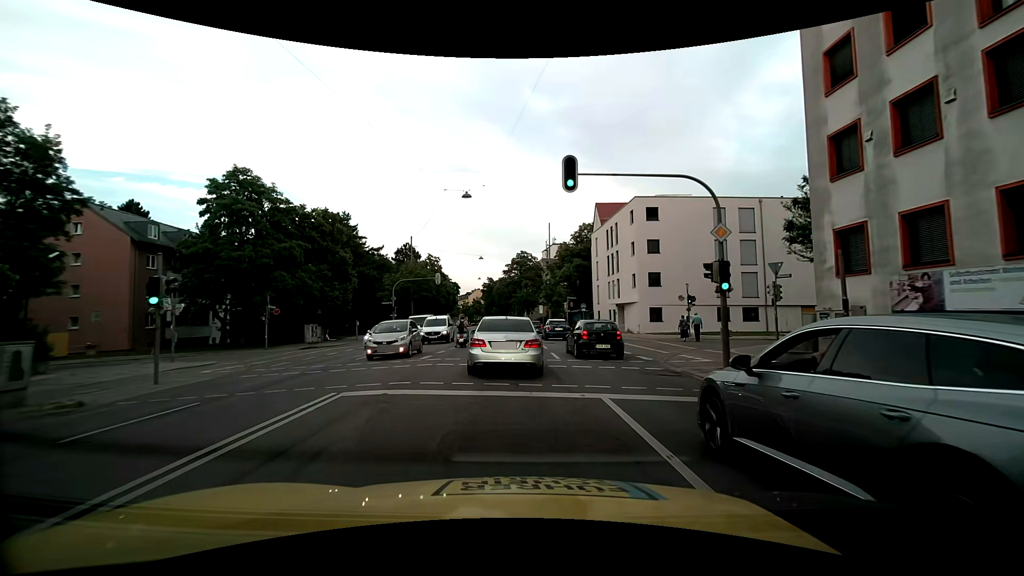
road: primary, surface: asphalt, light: Day
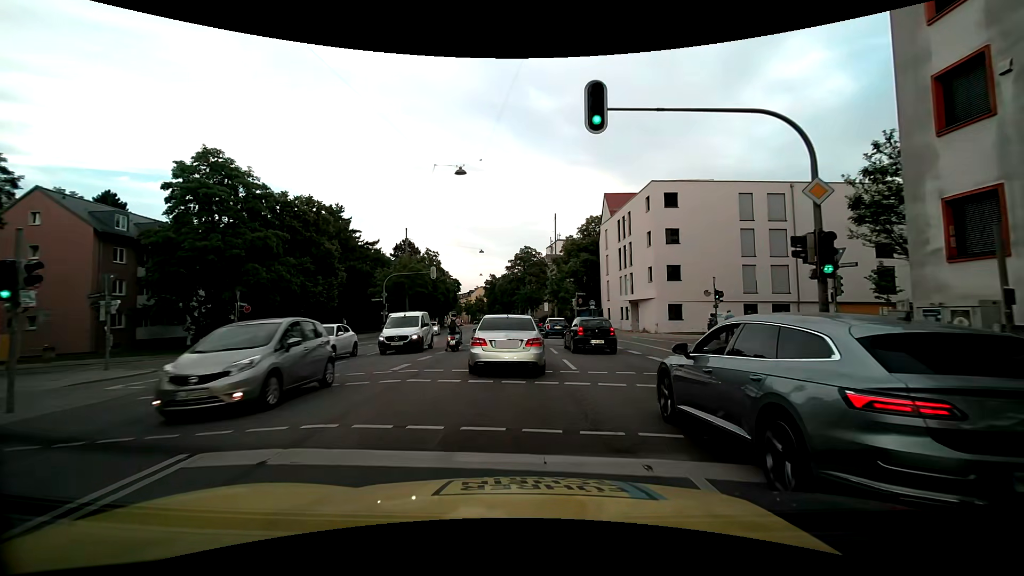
(0.0, +4.5) m; -1°
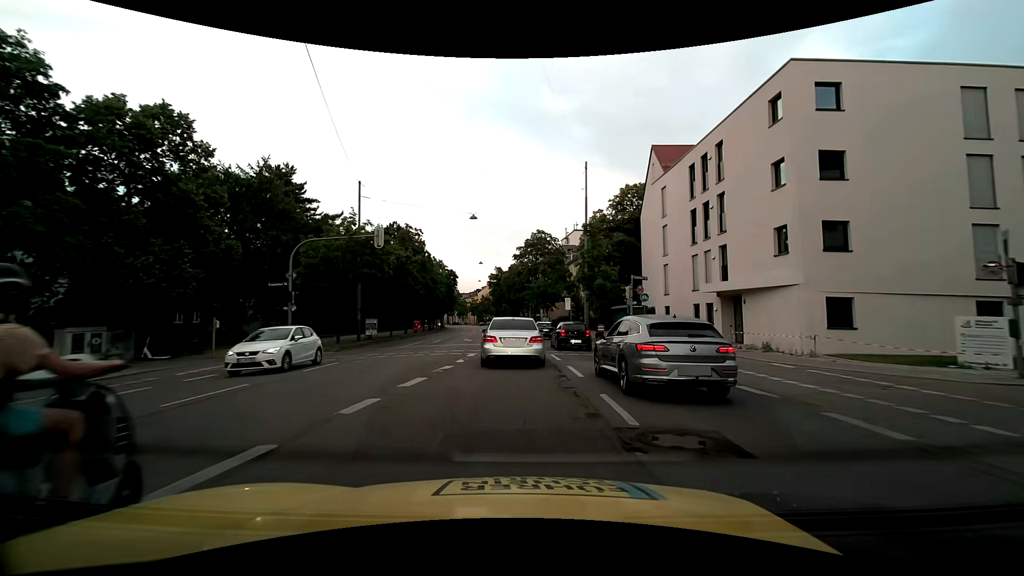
(-0.2, +19.3) m; -2°
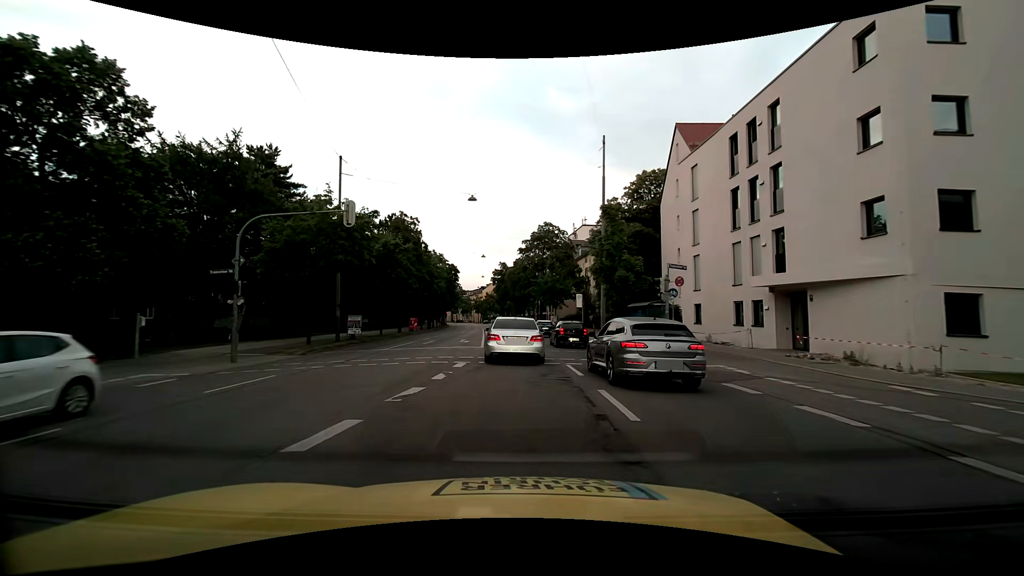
(0.0, +5.2) m; 0°
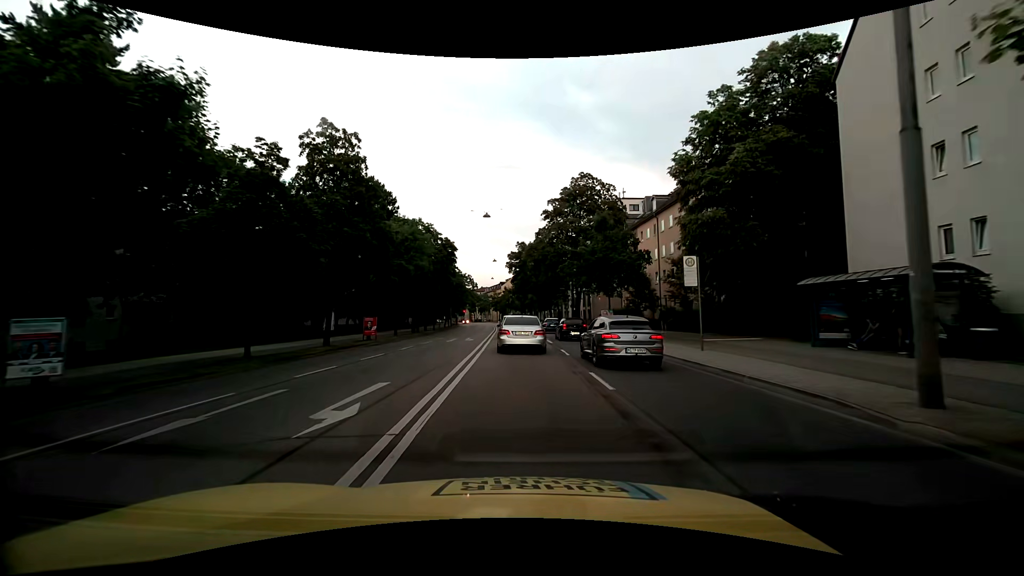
(-0.5, +23.8) m; -3°
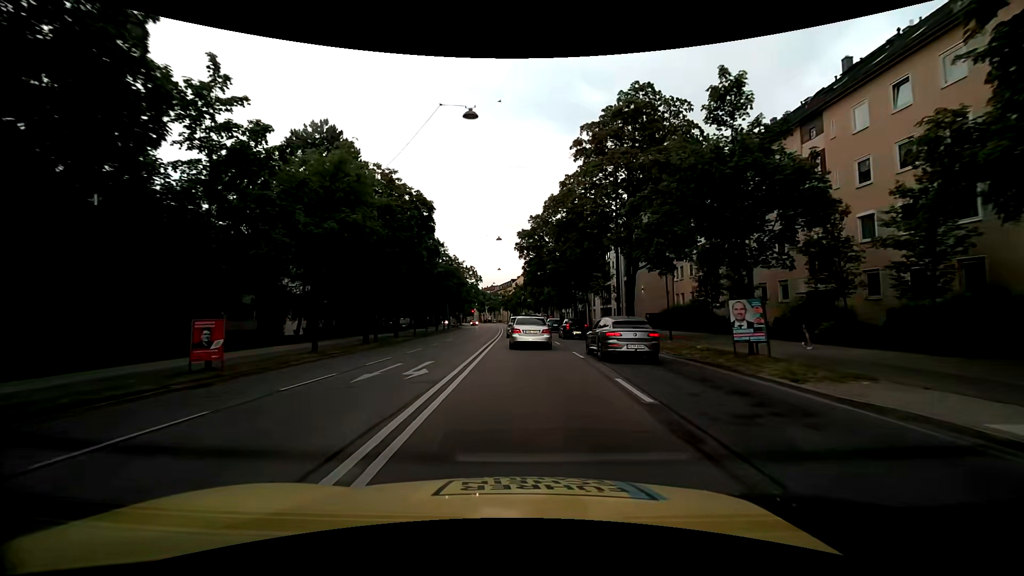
(-0.3, +19.2) m; -2°
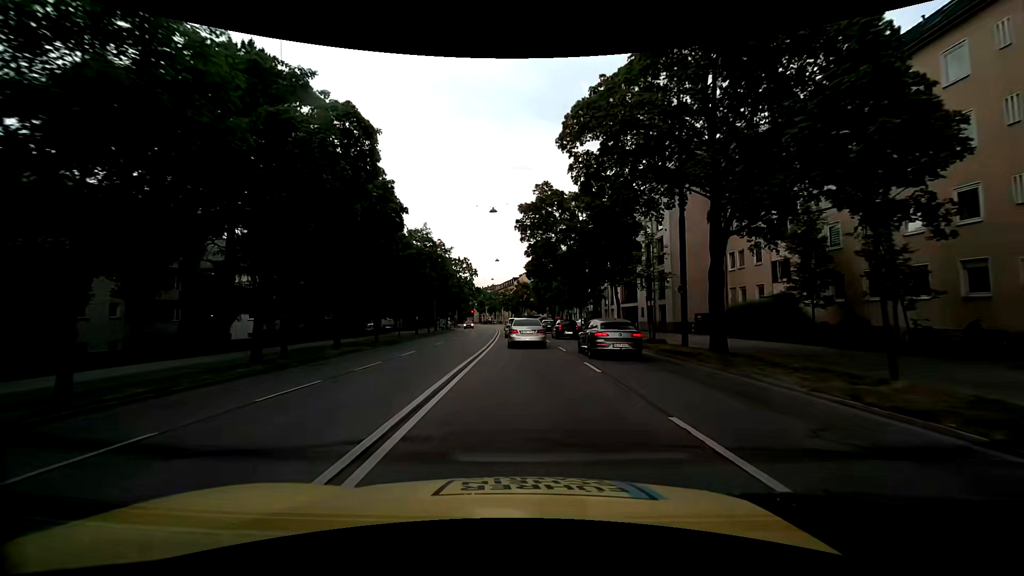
(-0.1, +13.3) m; 0°
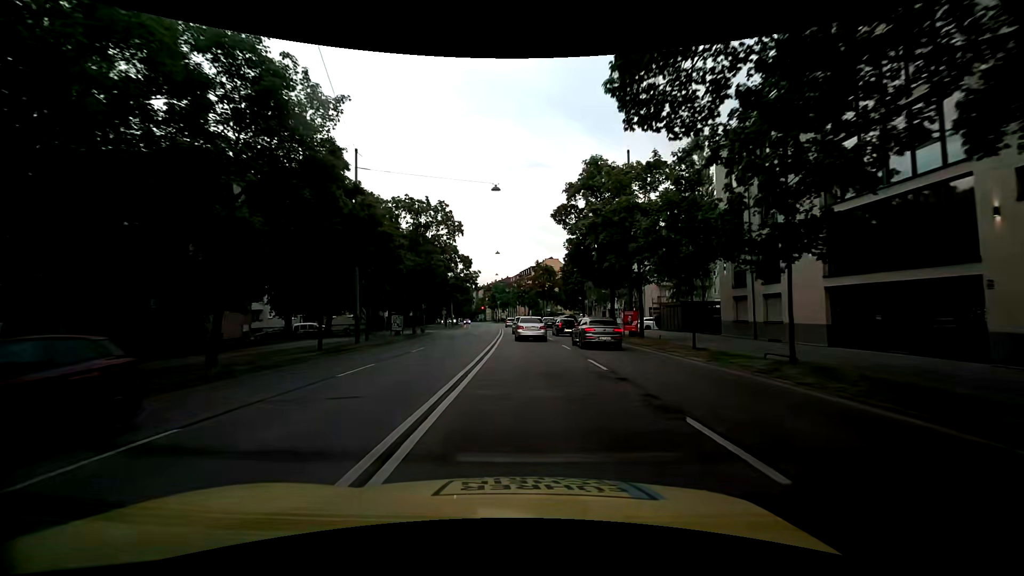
(-0.9, +35.9) m; -2°
(0, +10) (0, +20) (0, +30) (-1, +40) (-1, +50) (-1, +60) (-2, +70) (-2, +80) (-3, +90) (-4, +100) m
